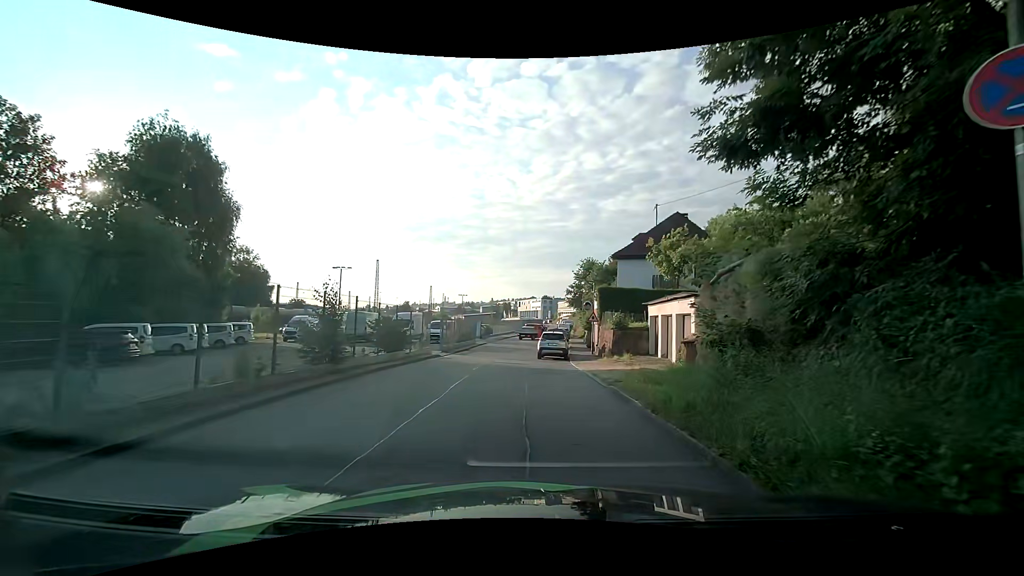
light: Day
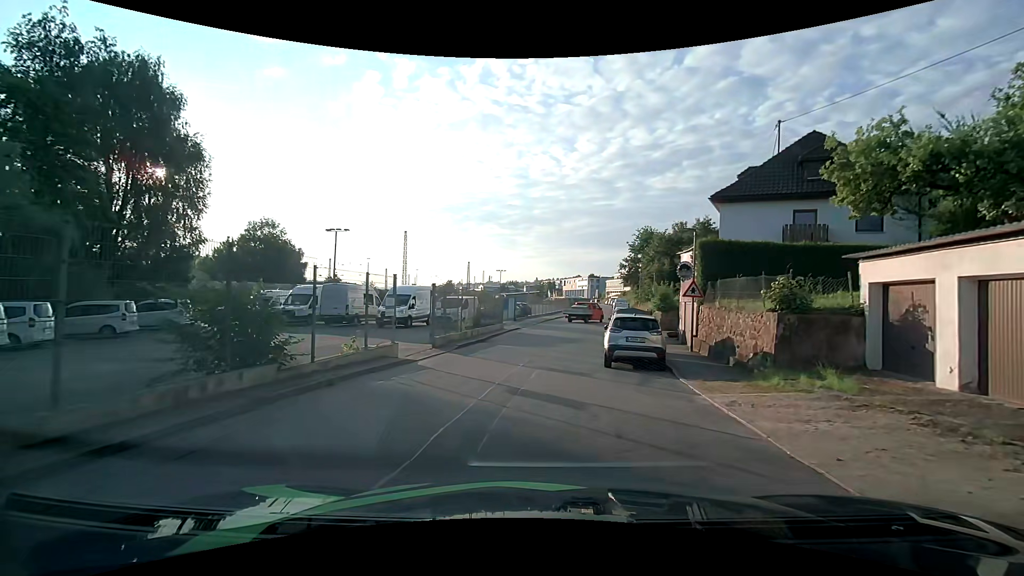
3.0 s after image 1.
(-0.1, +13.9) m; -3°
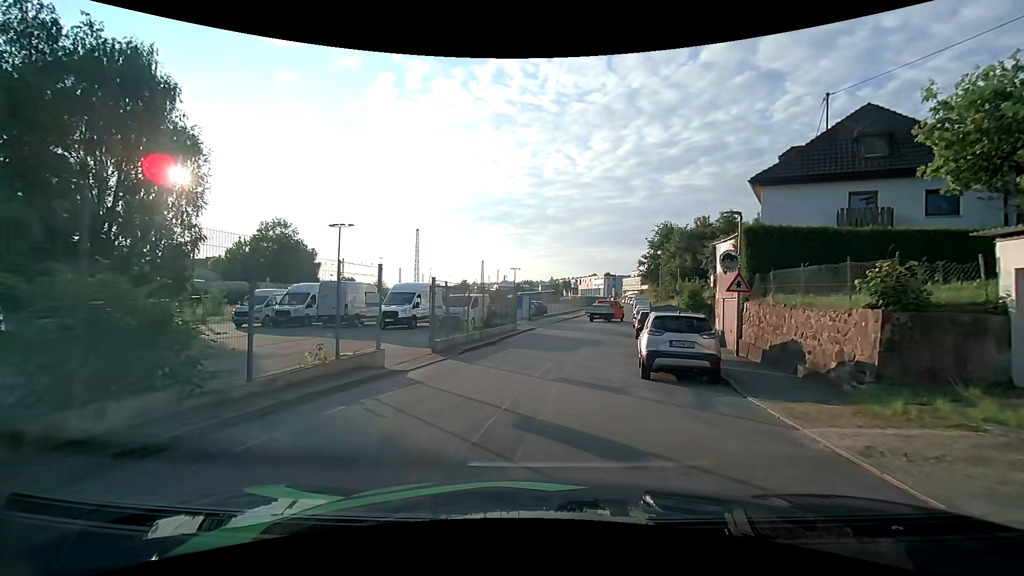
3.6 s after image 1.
(-0.1, +2.9) m; -2°
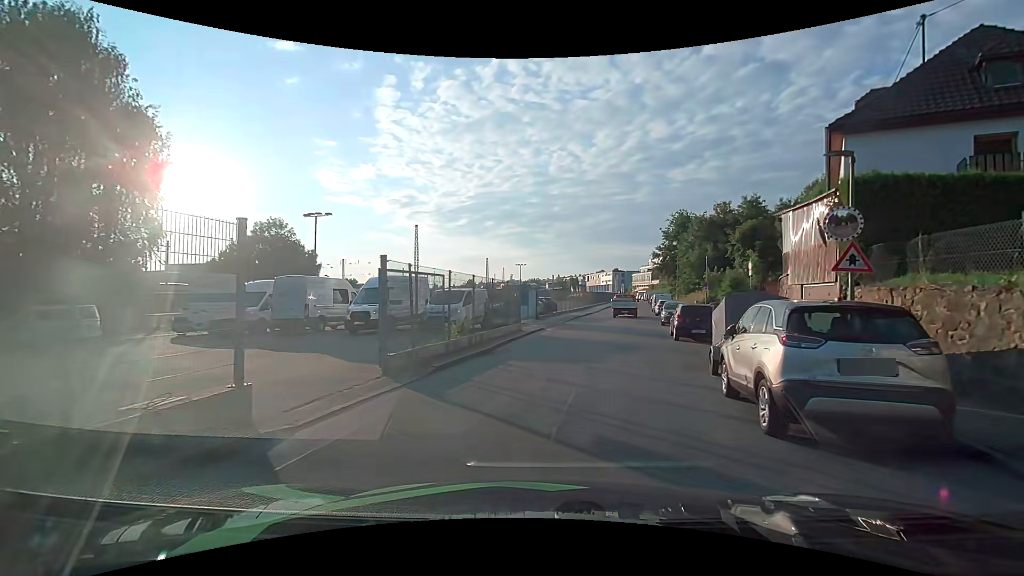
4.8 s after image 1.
(0.0, +5.9) m; -1°
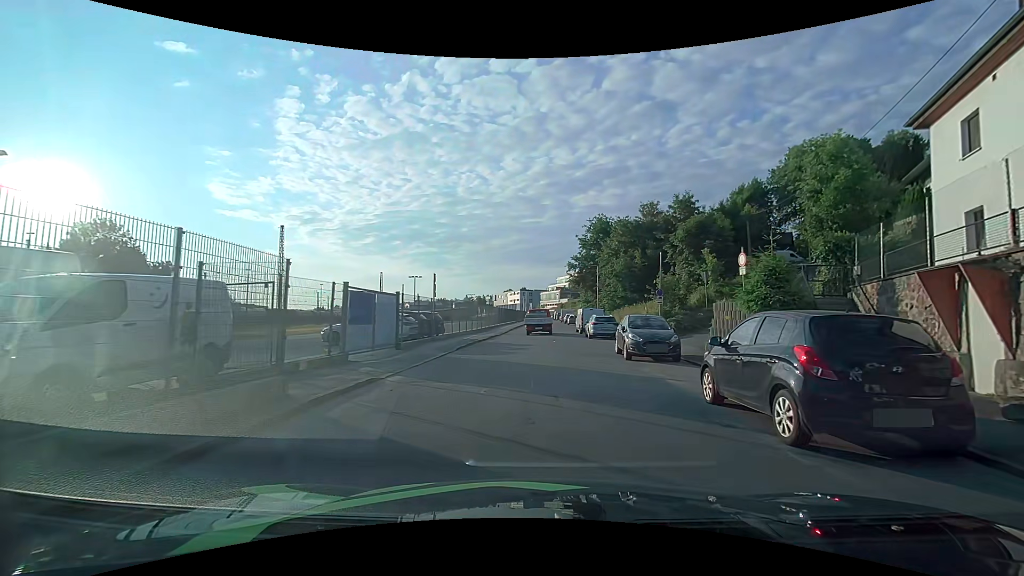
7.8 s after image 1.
(+1.5, +15.5) m; +10°
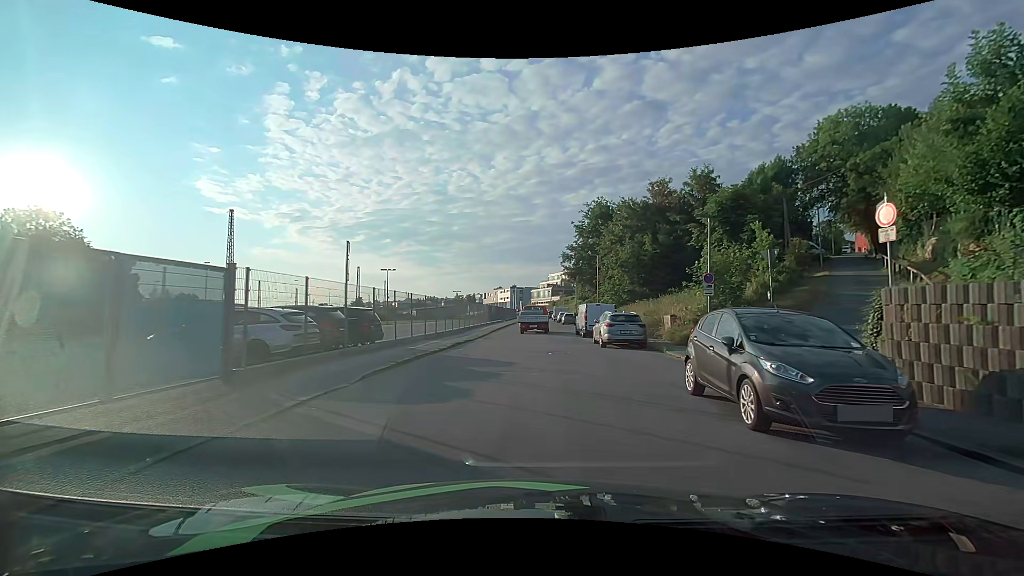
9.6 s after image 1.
(+0.2, +10.1) m; +1°
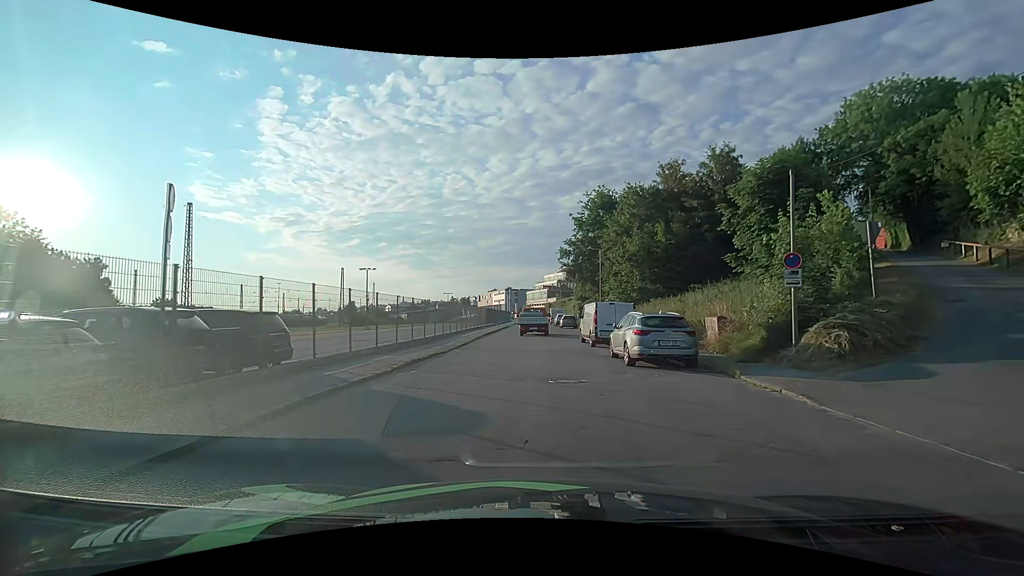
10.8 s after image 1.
(+0.1, +6.8) m; +1°
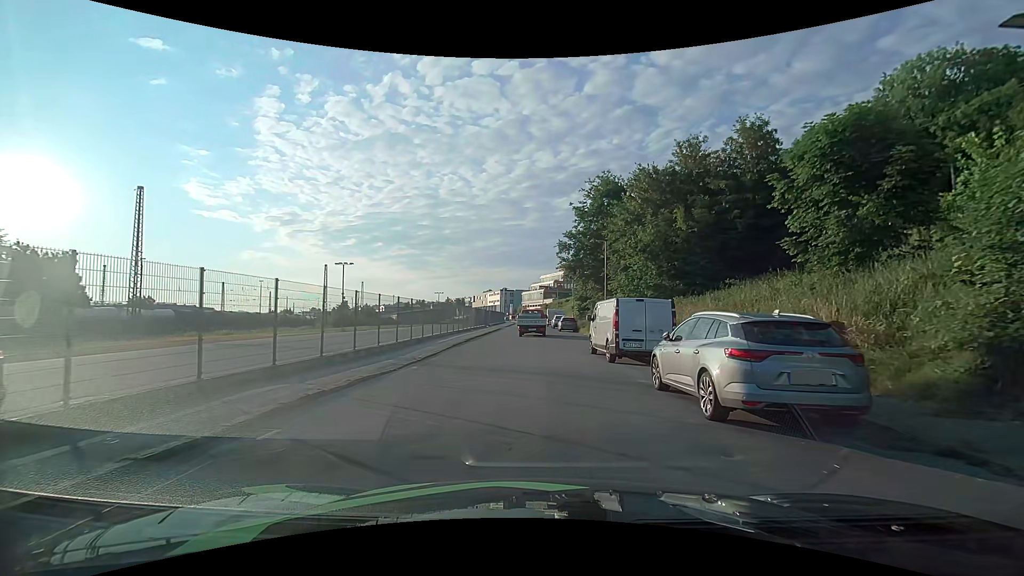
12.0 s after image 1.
(0.0, +6.7) m; 0°
